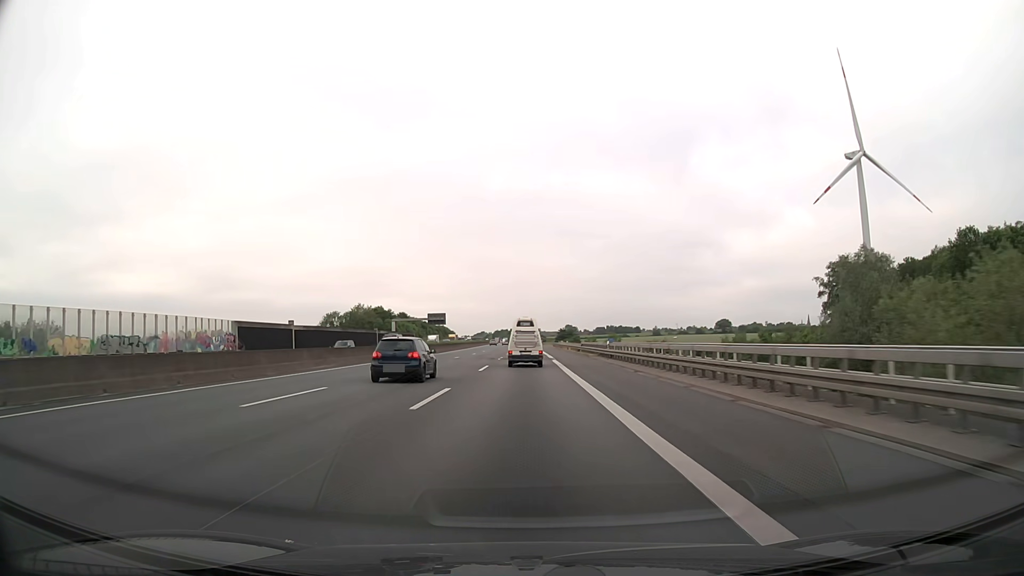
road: motorway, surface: asphalt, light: Day
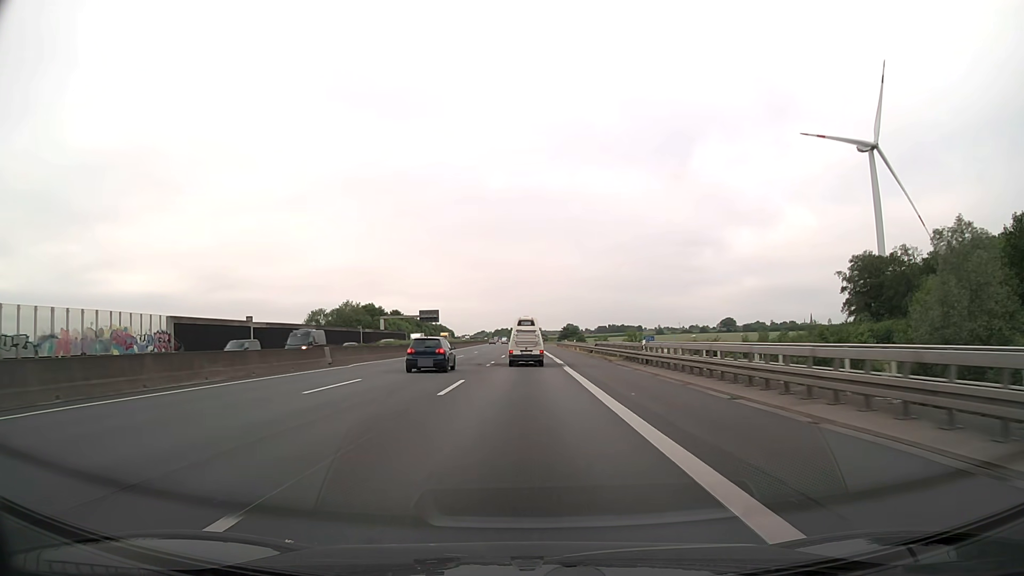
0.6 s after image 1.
(0.0, +14.3) m; 0°
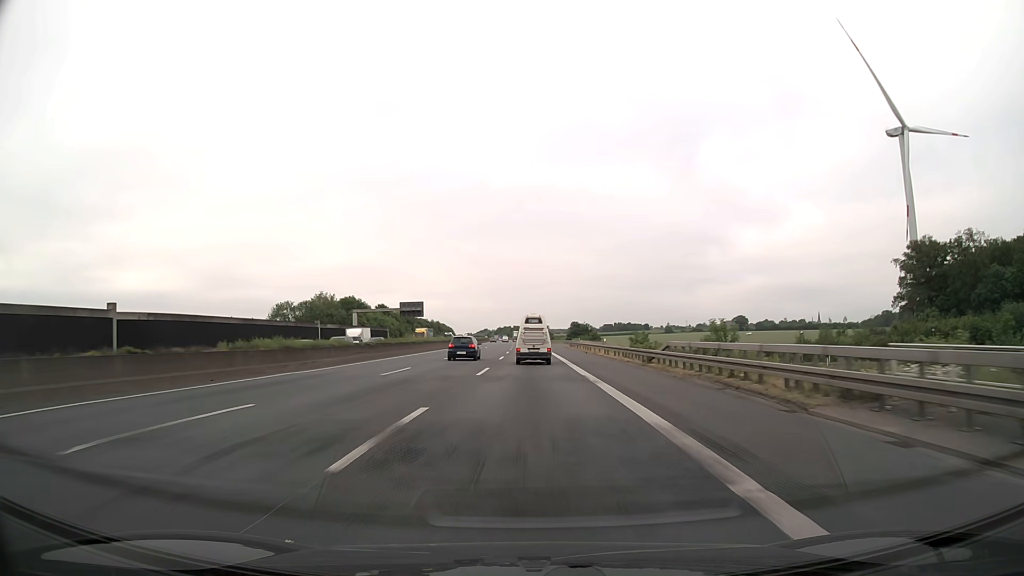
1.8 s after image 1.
(-0.1, +28.4) m; 0°
